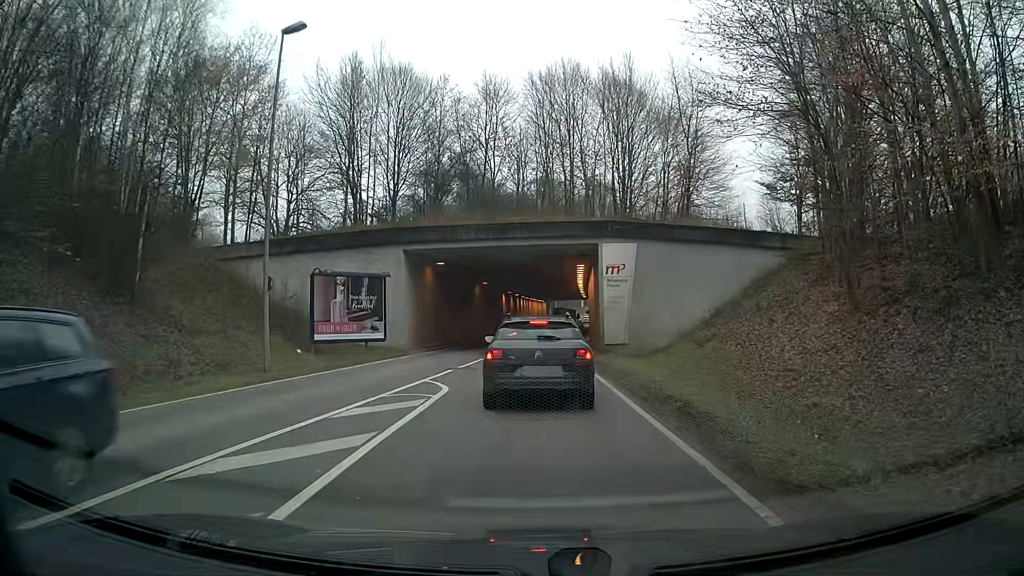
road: secondary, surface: asphalt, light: Day
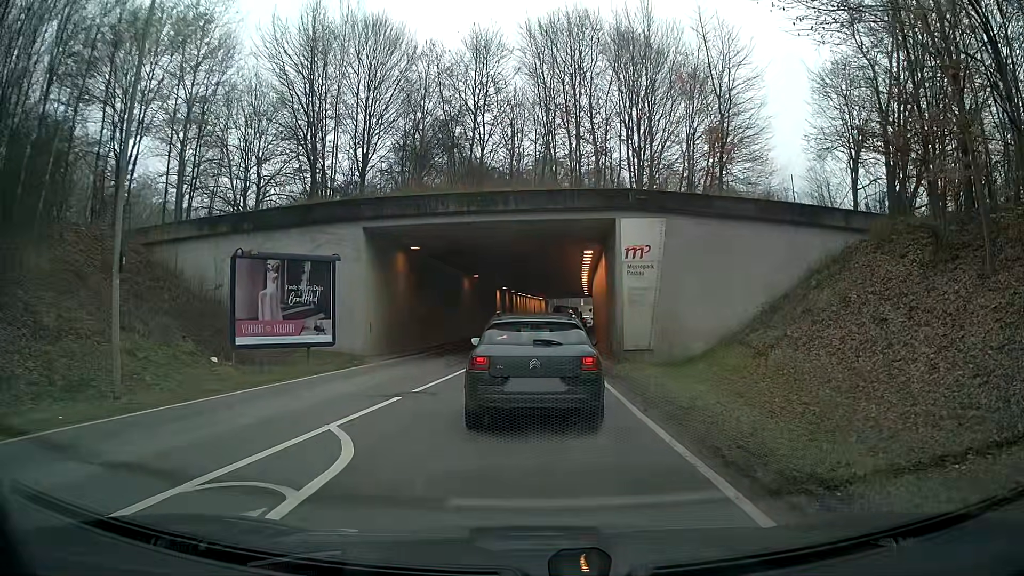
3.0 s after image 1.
(+0.1, +7.1) m; +1°
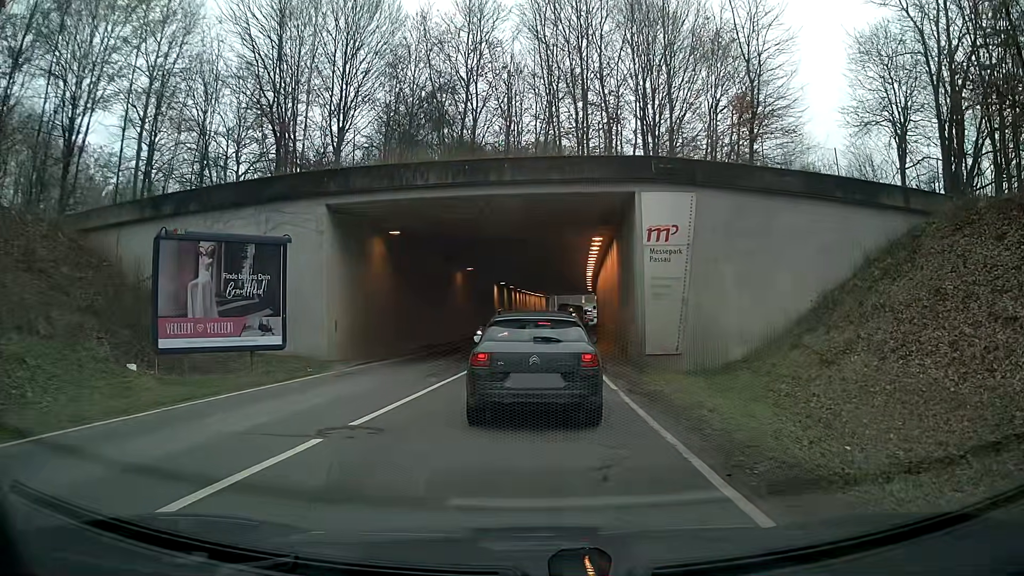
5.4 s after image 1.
(-0.1, +4.6) m; 0°
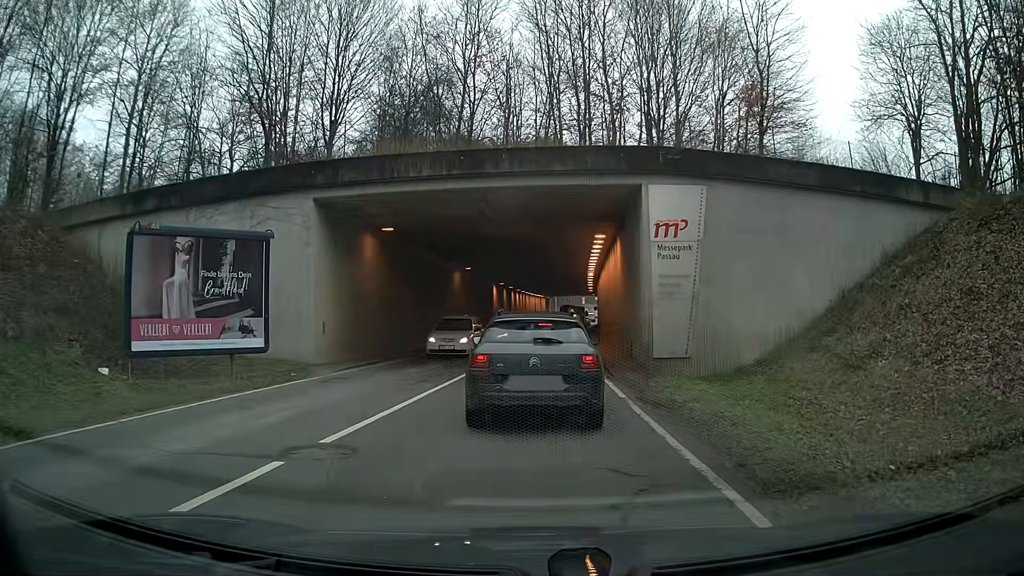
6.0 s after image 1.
(0.0, +1.2) m; -1°
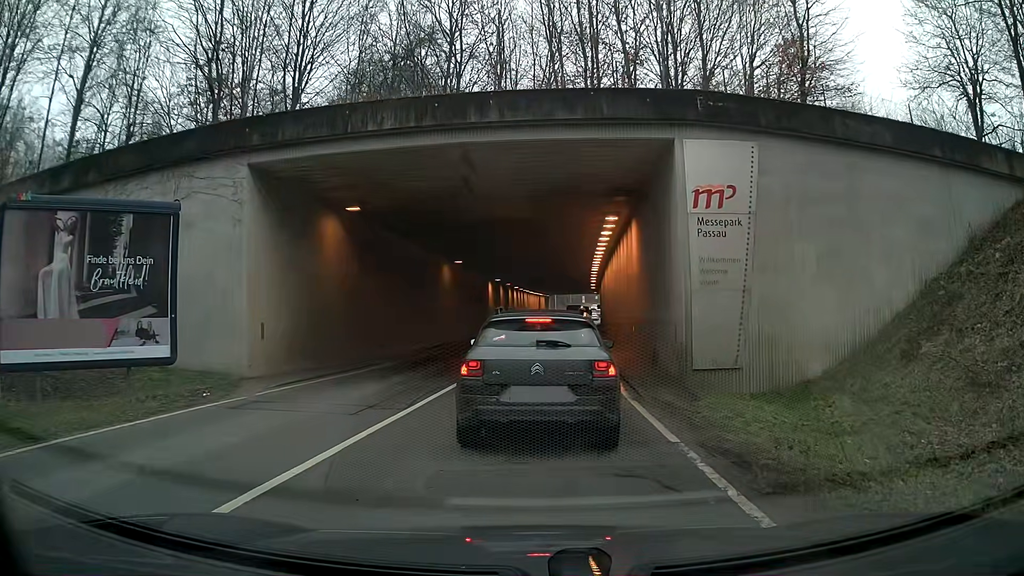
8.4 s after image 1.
(0.0, +4.5) m; 0°
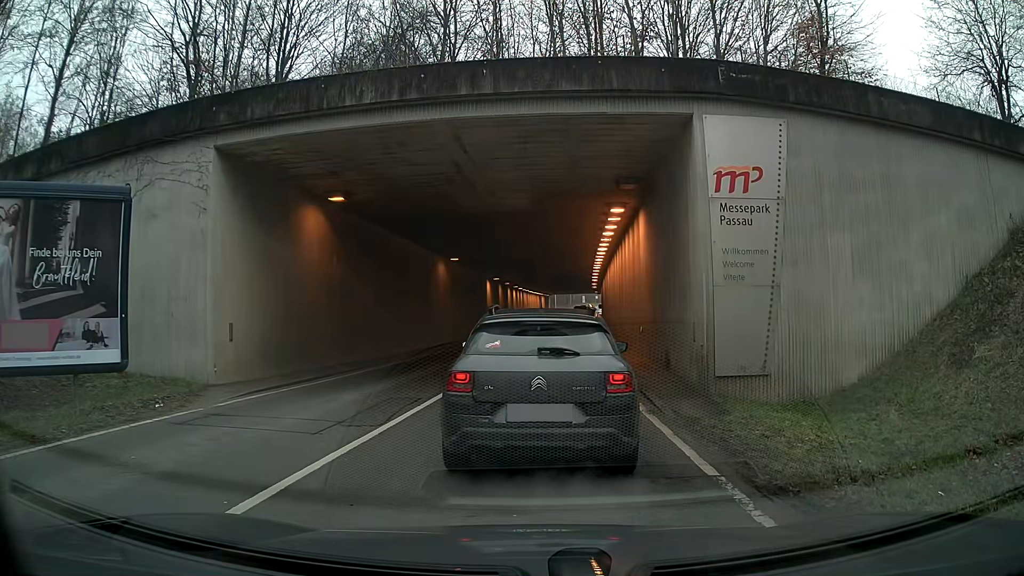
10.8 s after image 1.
(0.0, +1.6) m; +1°
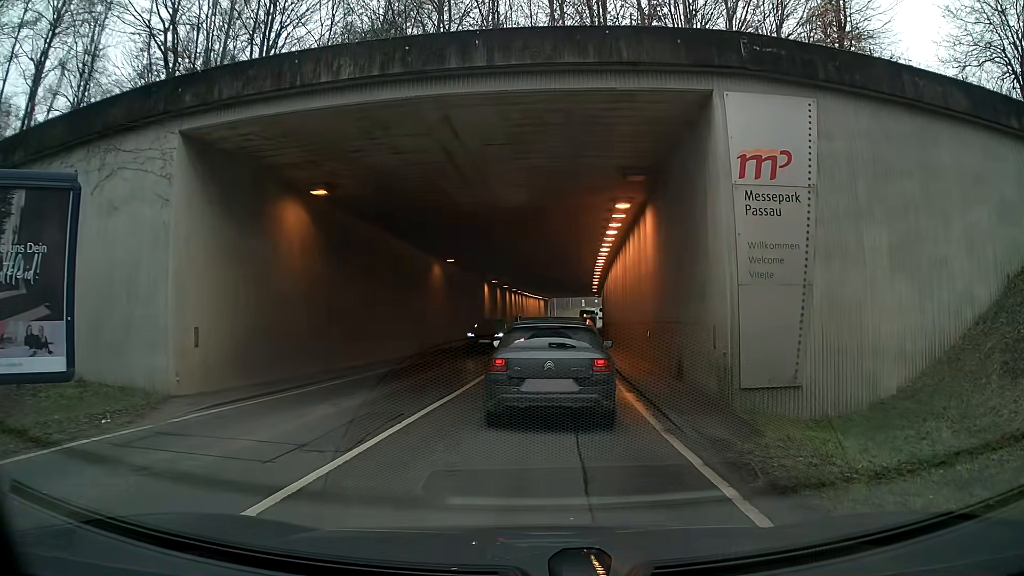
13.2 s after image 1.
(0.0, +1.7) m; 0°
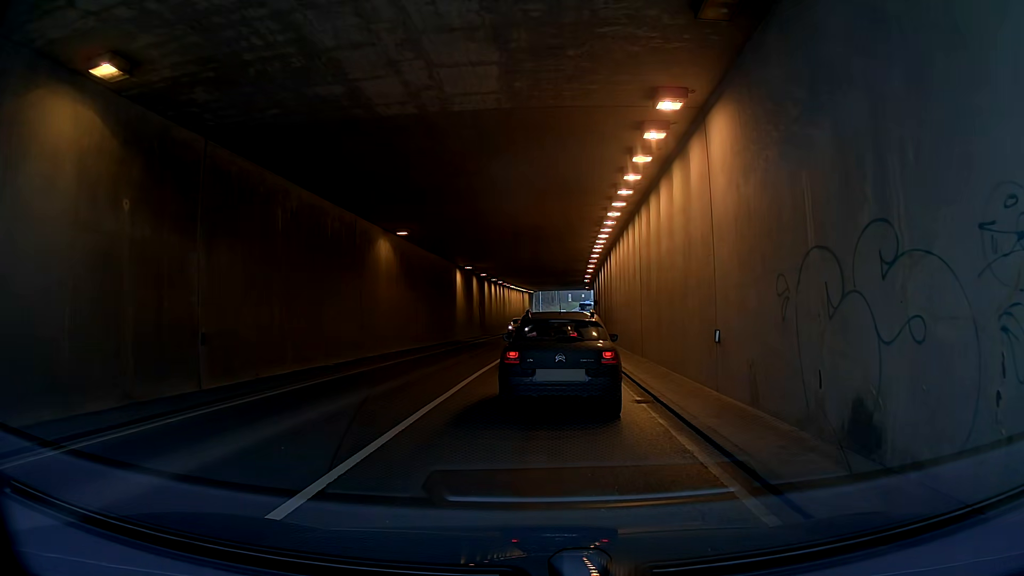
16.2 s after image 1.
(+0.3, +9.1) m; +5°
